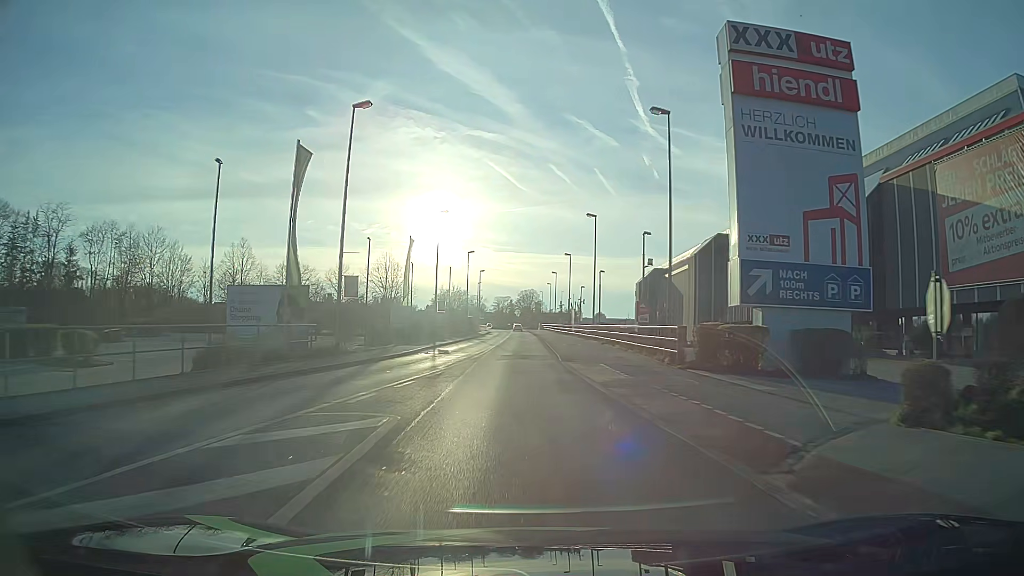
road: tertiary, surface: asphalt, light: Day
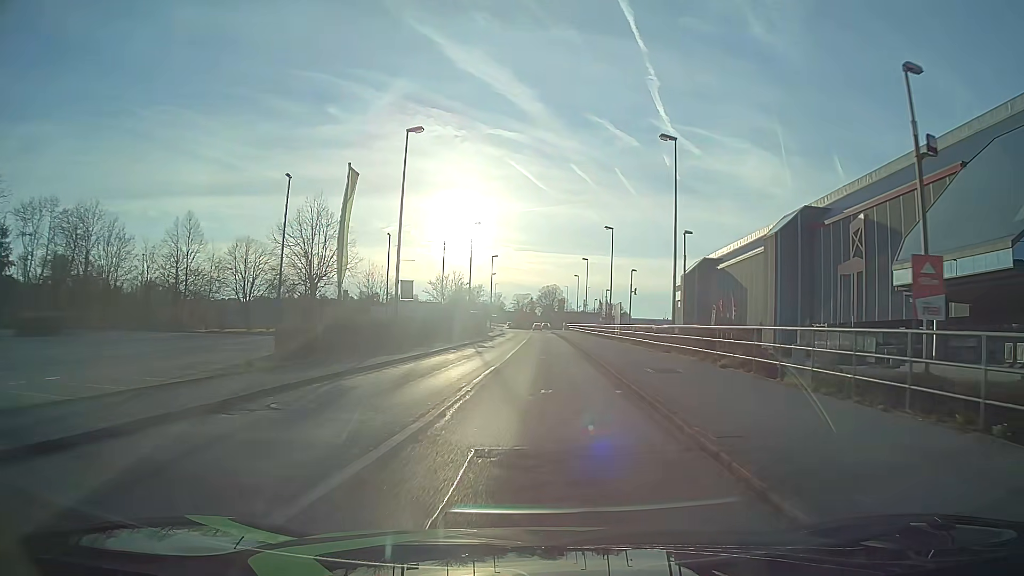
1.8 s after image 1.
(-0.5, +23.0) m; -1°
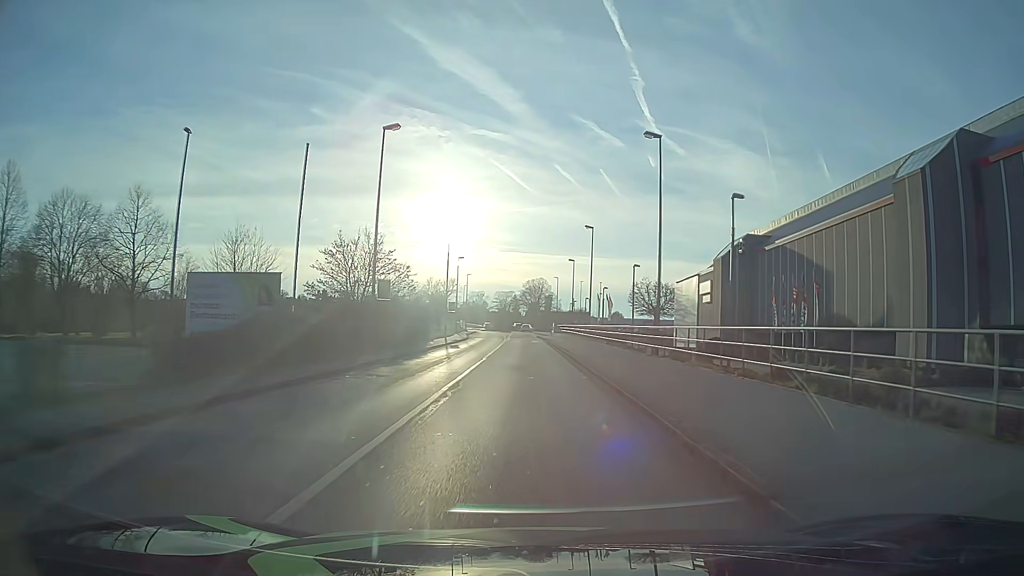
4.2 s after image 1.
(+0.7, +30.6) m; +1°
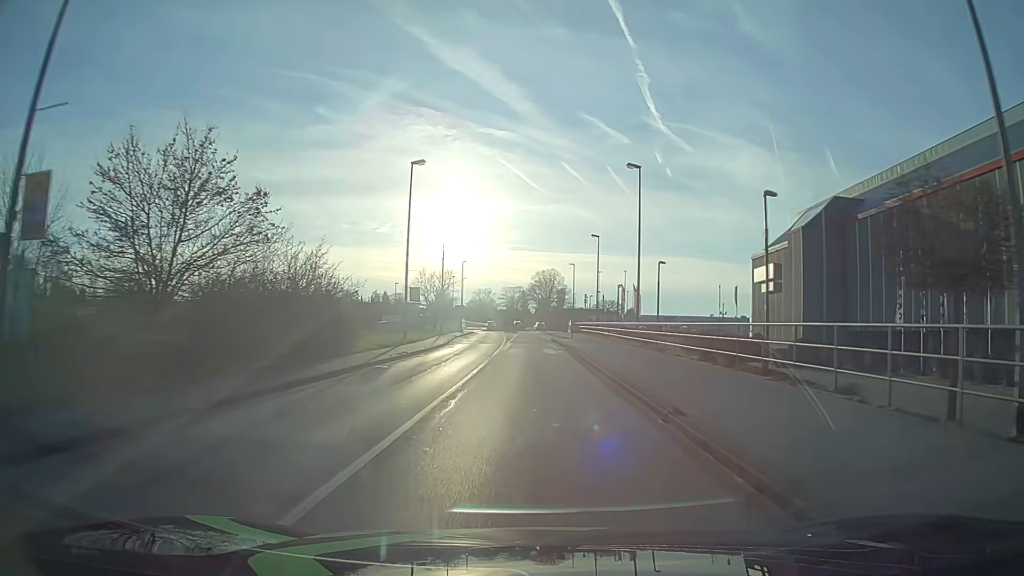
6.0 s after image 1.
(-0.2, +23.0) m; -1°
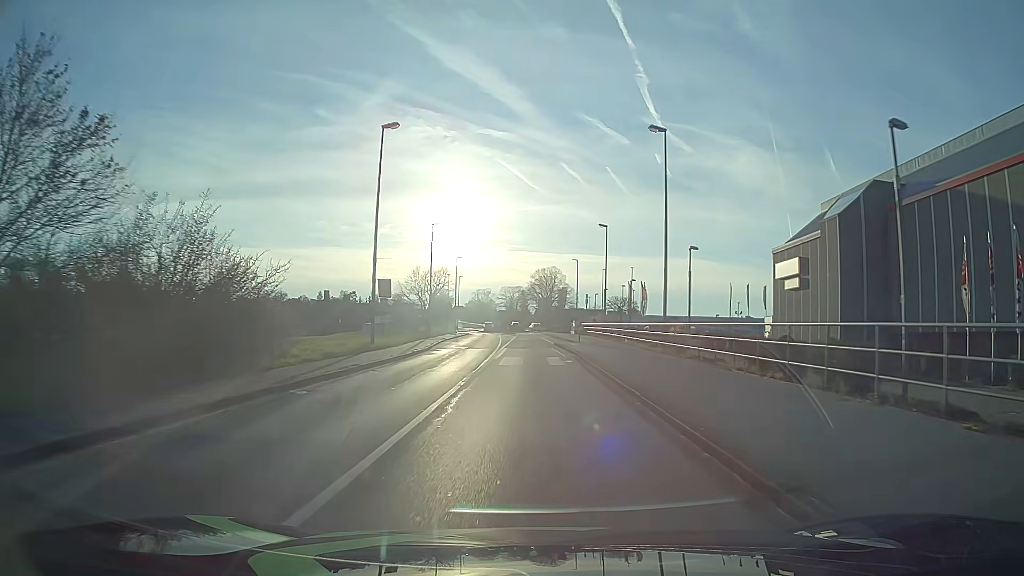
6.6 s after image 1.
(0.0, +7.7) m; 0°
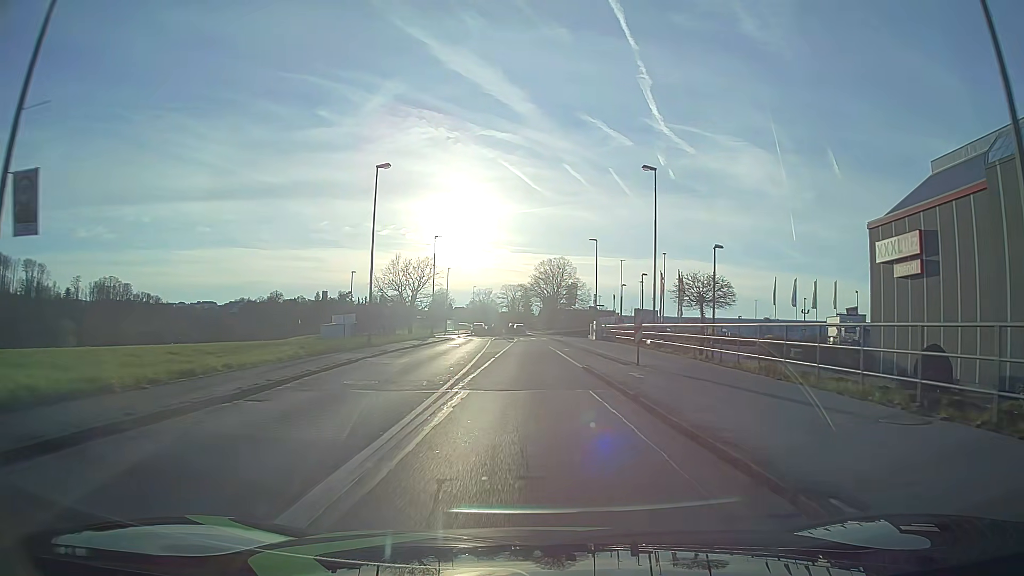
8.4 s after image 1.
(0.0, +23.0) m; 0°
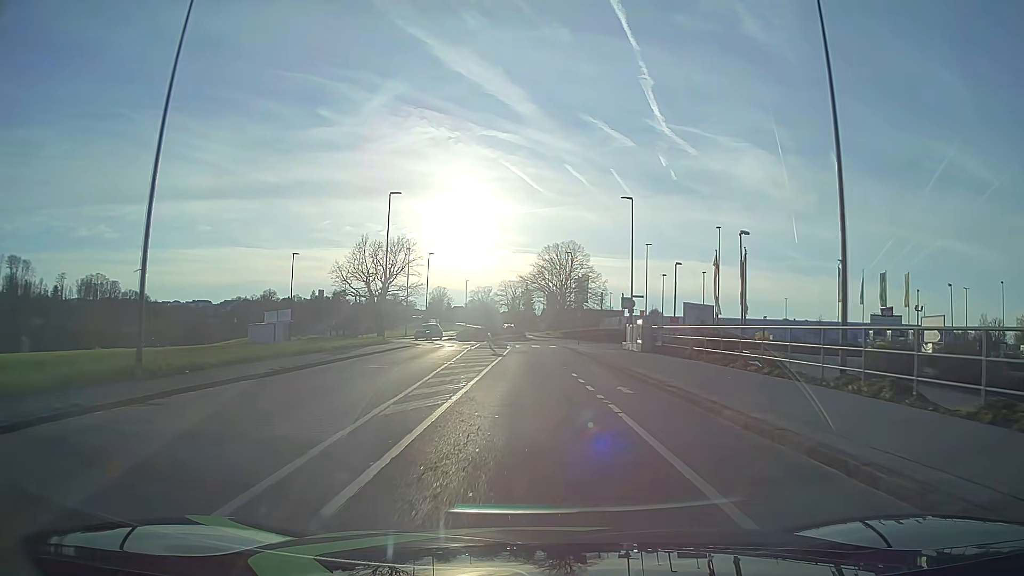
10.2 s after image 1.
(0.0, +22.9) m; 0°
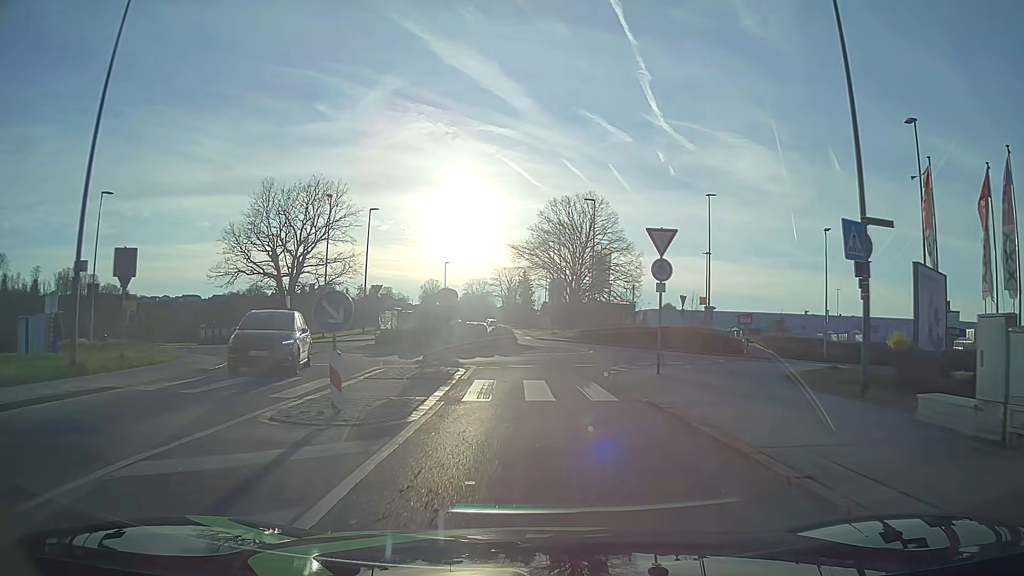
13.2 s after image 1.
(0.0, +31.3) m; 0°
(0, +10) (+1, +20) (+4, +29) (+3, +39) (-1, +48) (-2, +58) (-3, +68) (-3, +78) (-4, +88) (-5, +98) m
